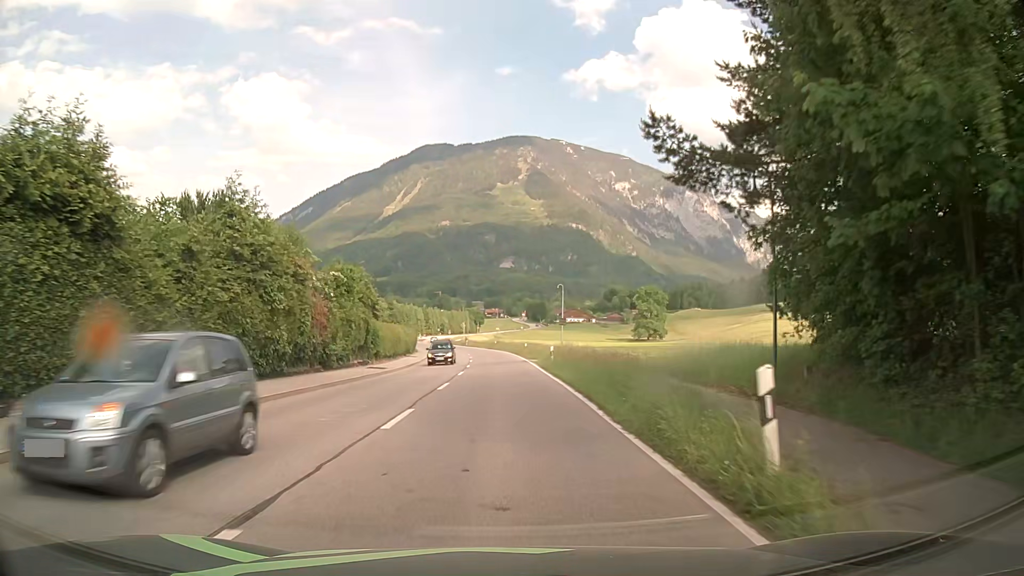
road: primary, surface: asphalt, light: Day
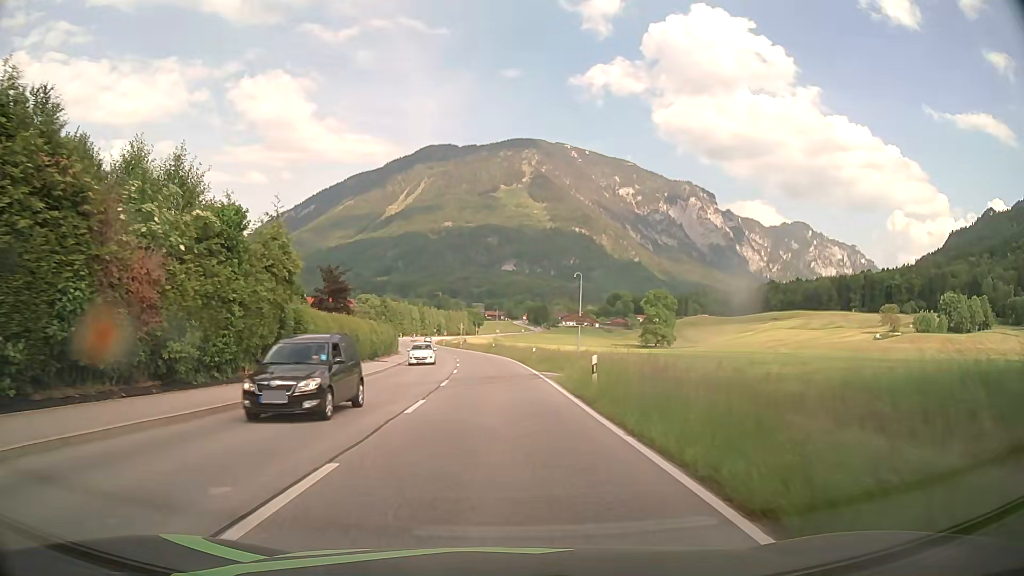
(0.0, +15.2) m; 0°
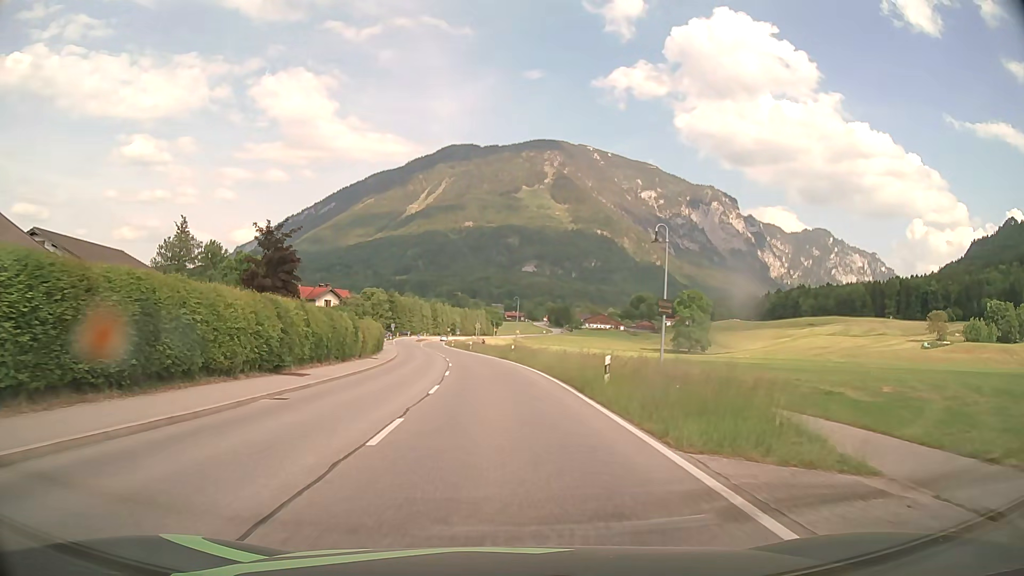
(0.0, +22.8) m; -1°
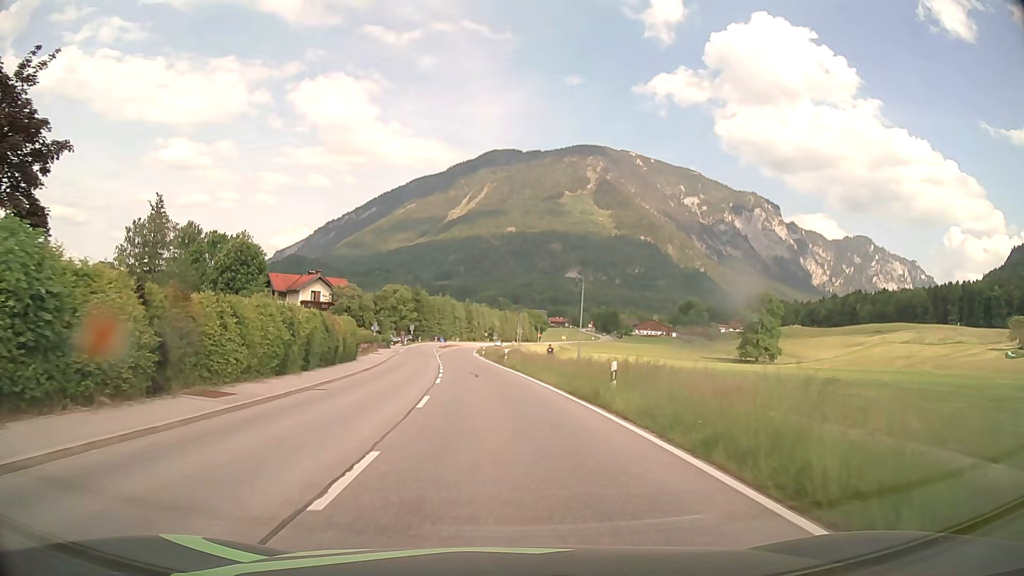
(-0.8, +30.4) m; -4°
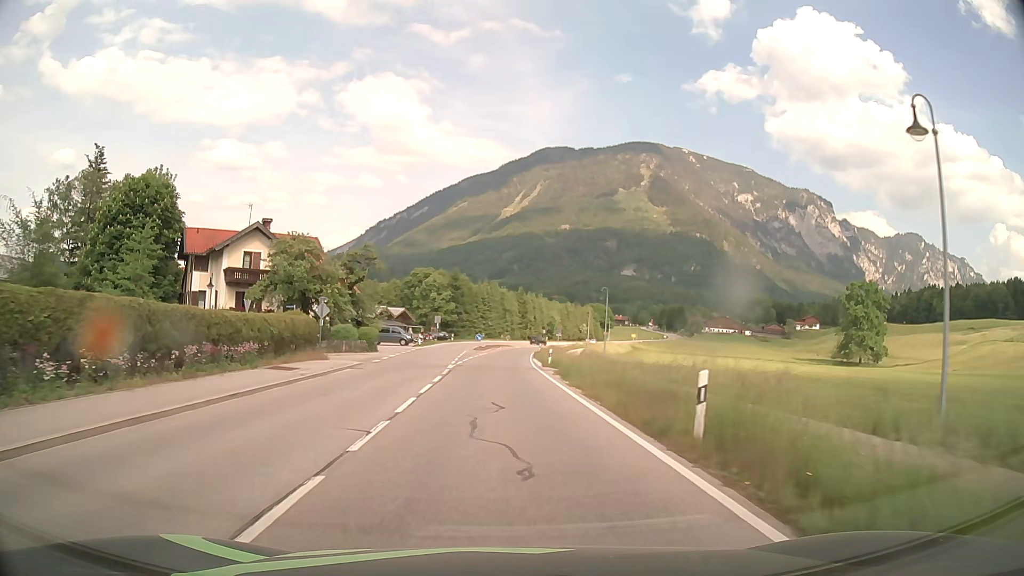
(-1.7, +38.0) m; -5°
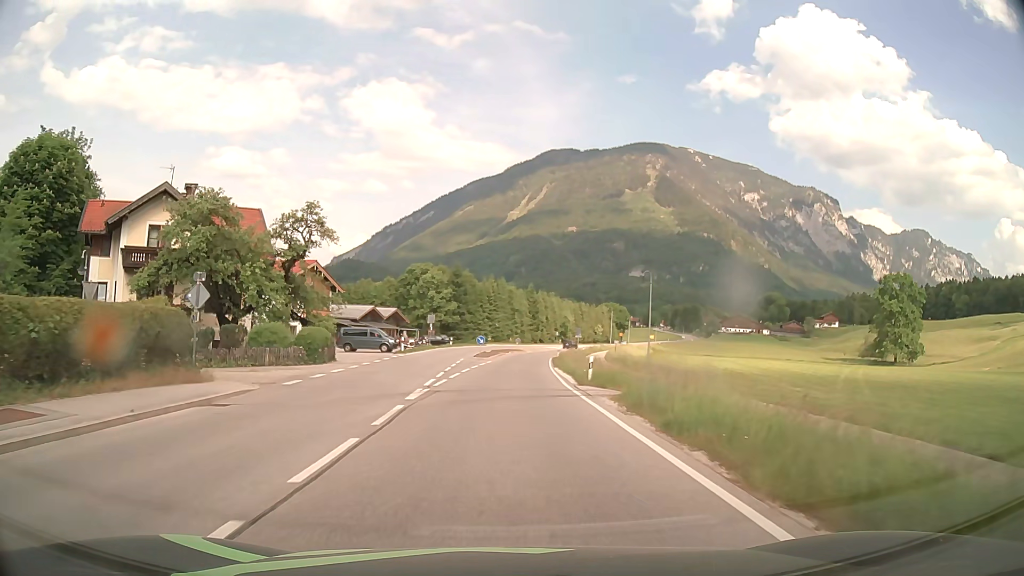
(-0.1, +15.3) m; -1°
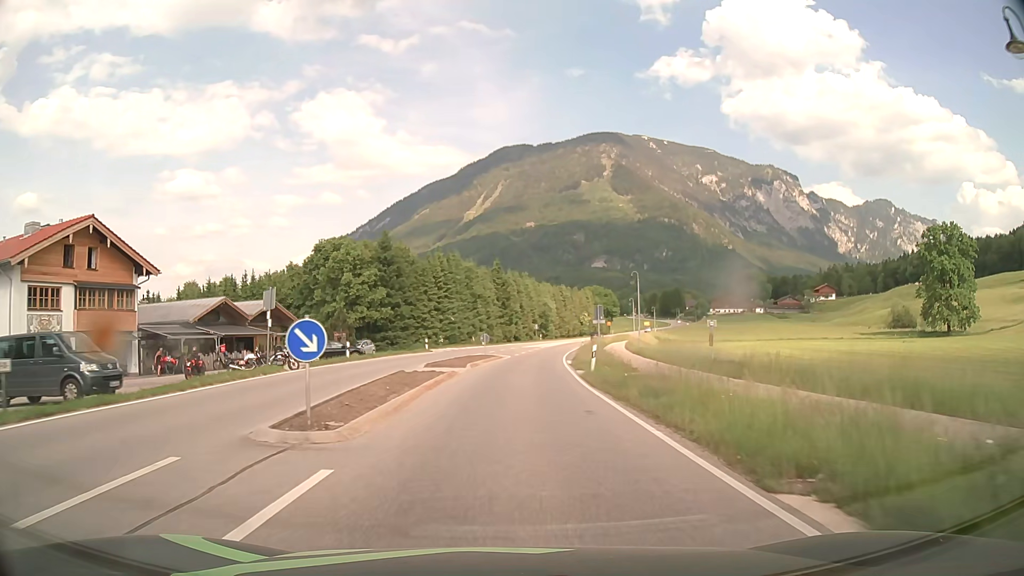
(+0.5, +38.3) m; +3°
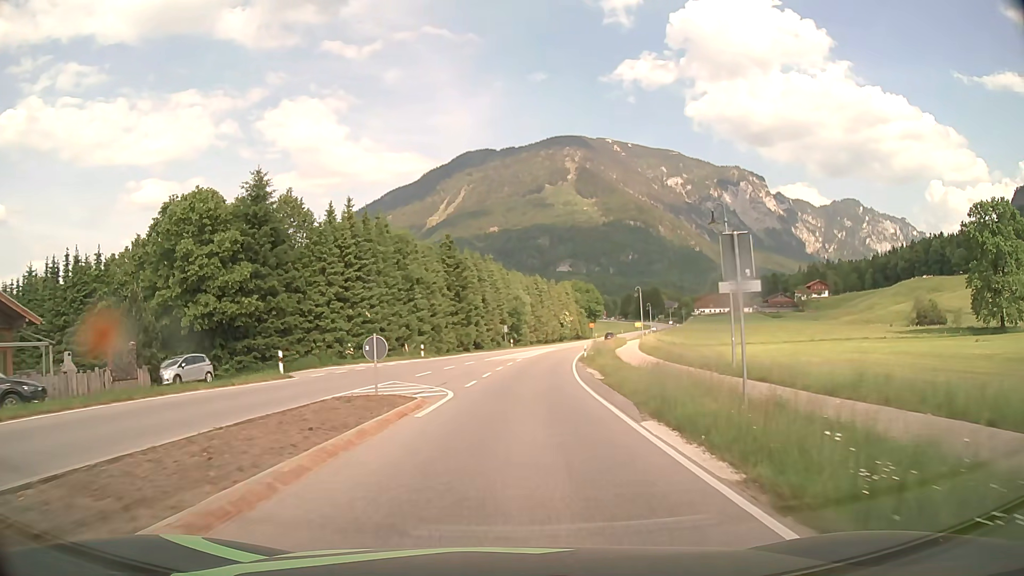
(+0.8, +30.4) m; +3°
(0, +10) (0, +20) (+1, +30) (+2, +40) (+3, +50) (+4, +60) (+6, +70) (+8, +80) (+10, +89) (+12, +99) m
